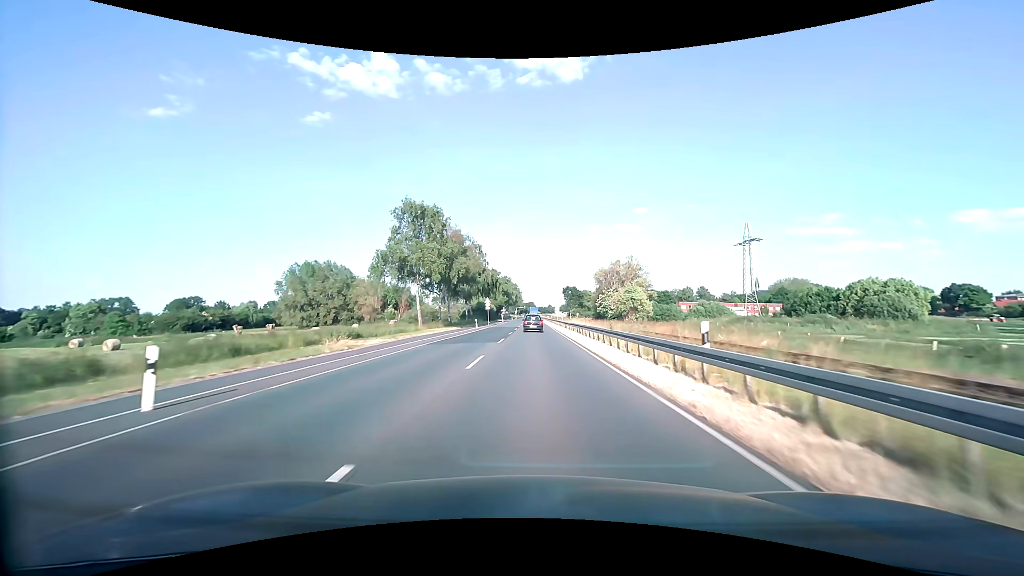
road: primary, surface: asphalt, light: Day
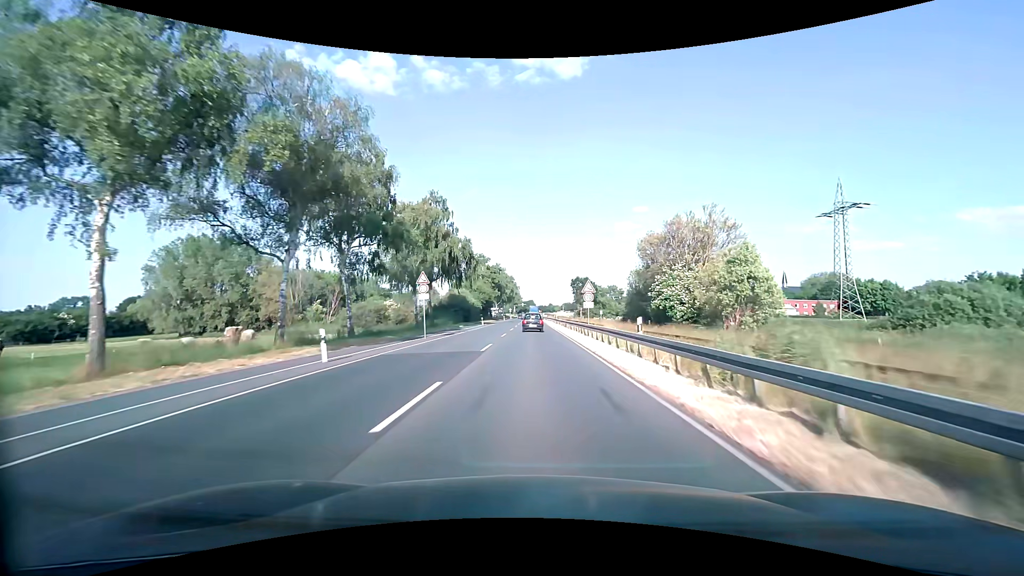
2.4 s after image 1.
(-0.2, +42.9) m; 0°
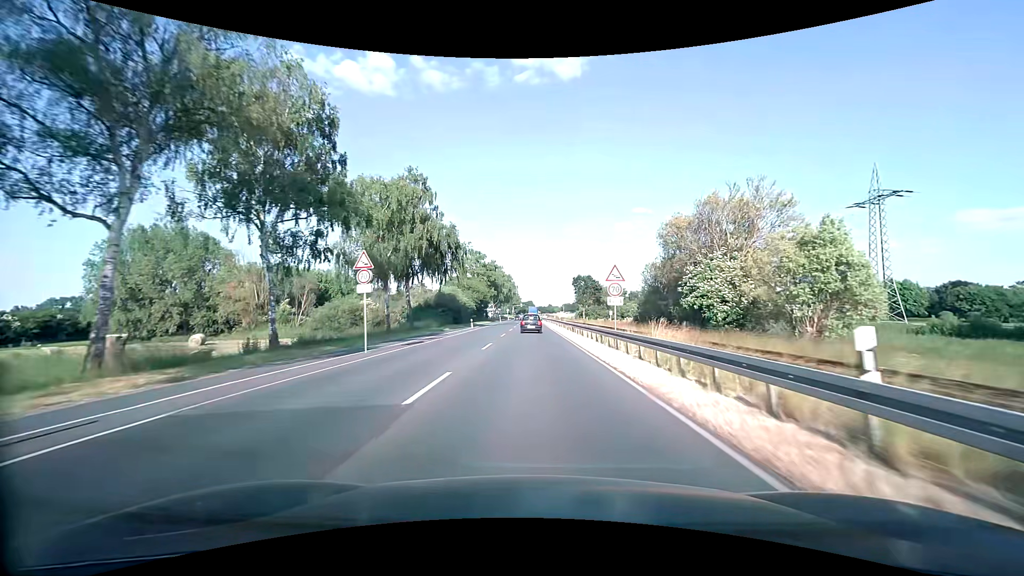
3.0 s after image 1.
(0.0, +10.6) m; 0°
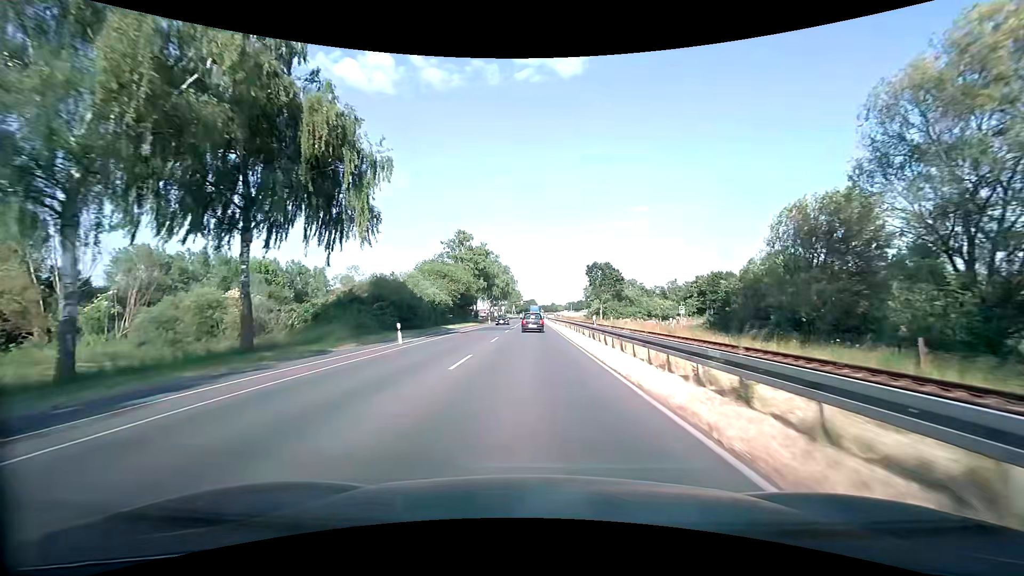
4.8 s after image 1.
(-0.1, +31.5) m; 0°
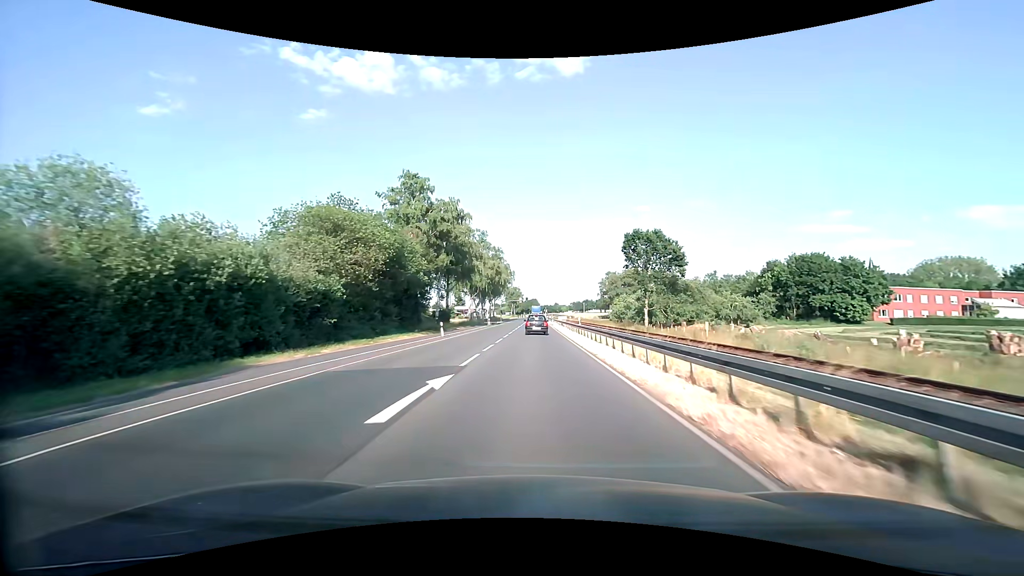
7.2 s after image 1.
(-0.1, +41.7) m; 0°
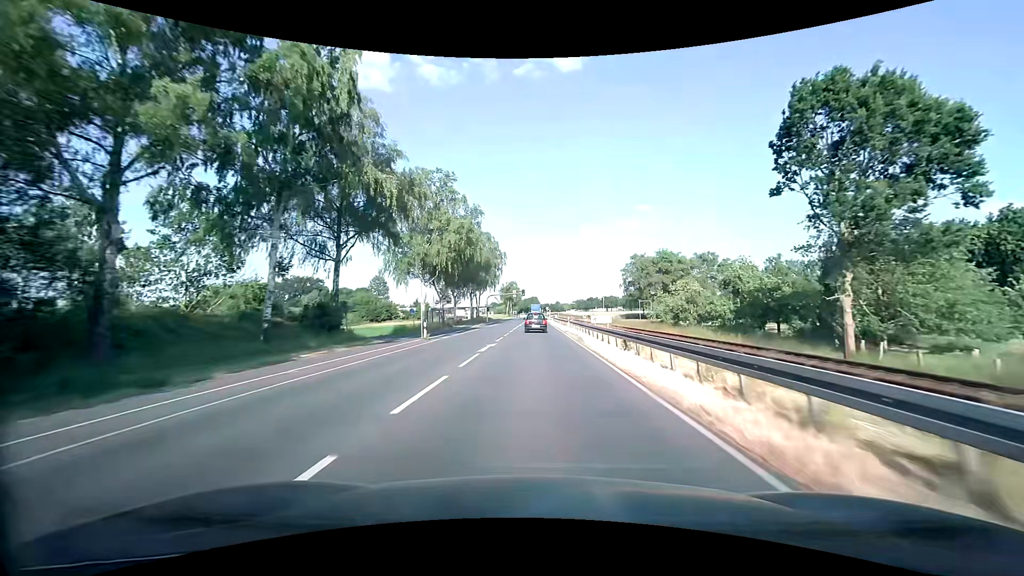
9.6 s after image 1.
(+0.1, +42.3) m; 0°
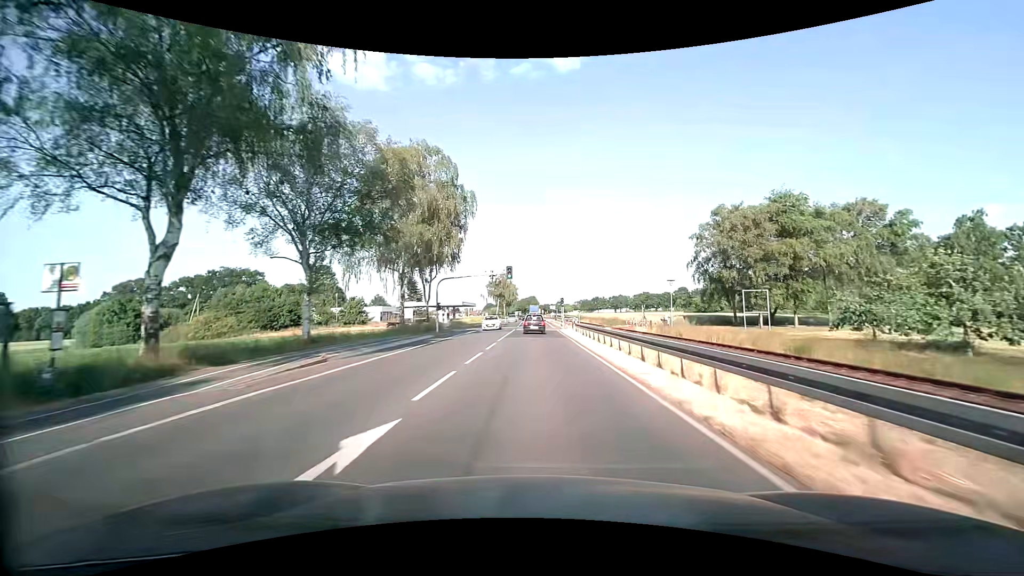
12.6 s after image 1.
(-0.1, +53.4) m; 0°
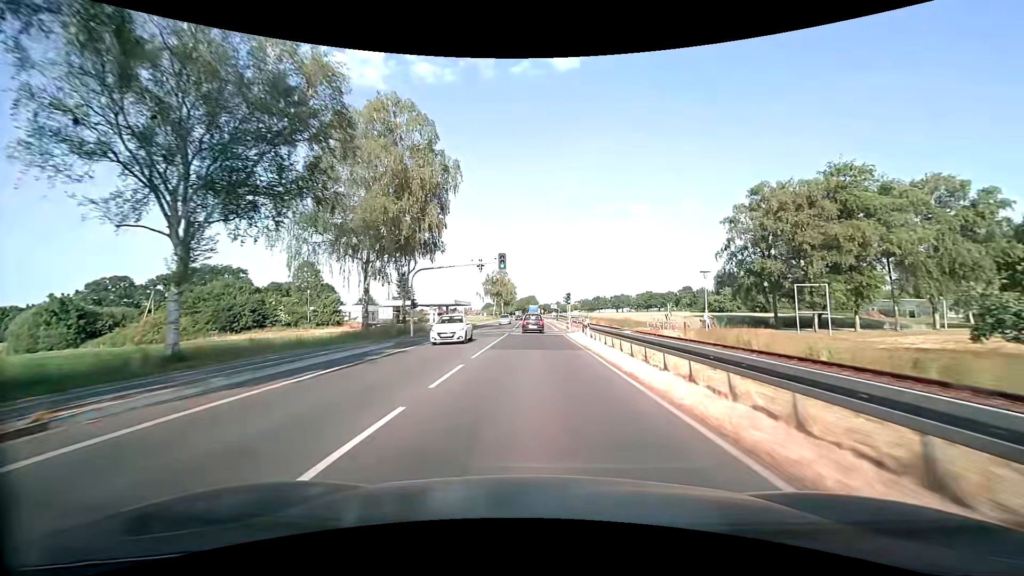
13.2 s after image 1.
(0.0, +10.7) m; 0°
(0, +10) (0, +20) (0, +30) (0, +40) (0, +50) (0, +60) (0, +70) (0, +80) (0, +90) (0, +100) m
